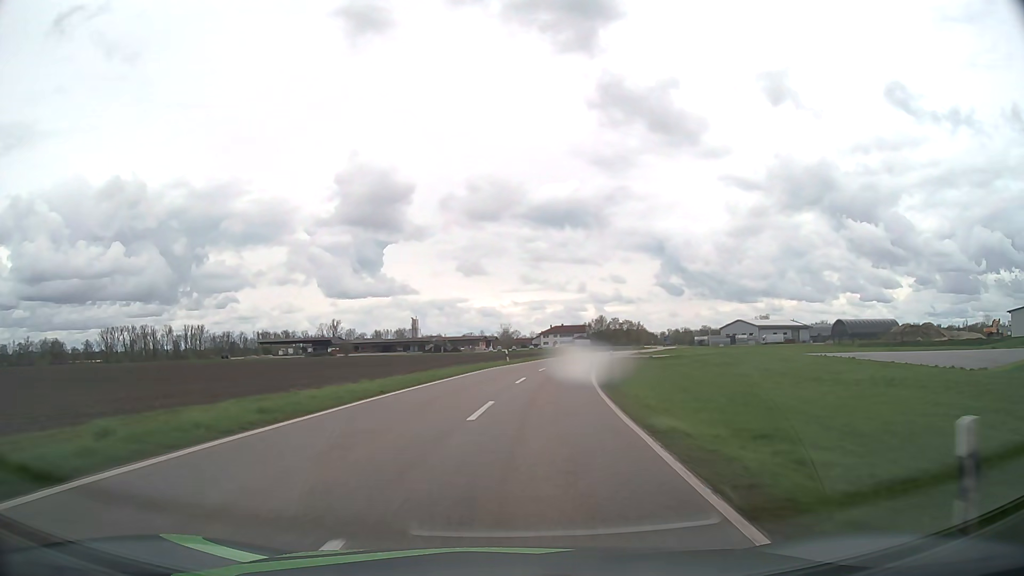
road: tertiary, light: Day
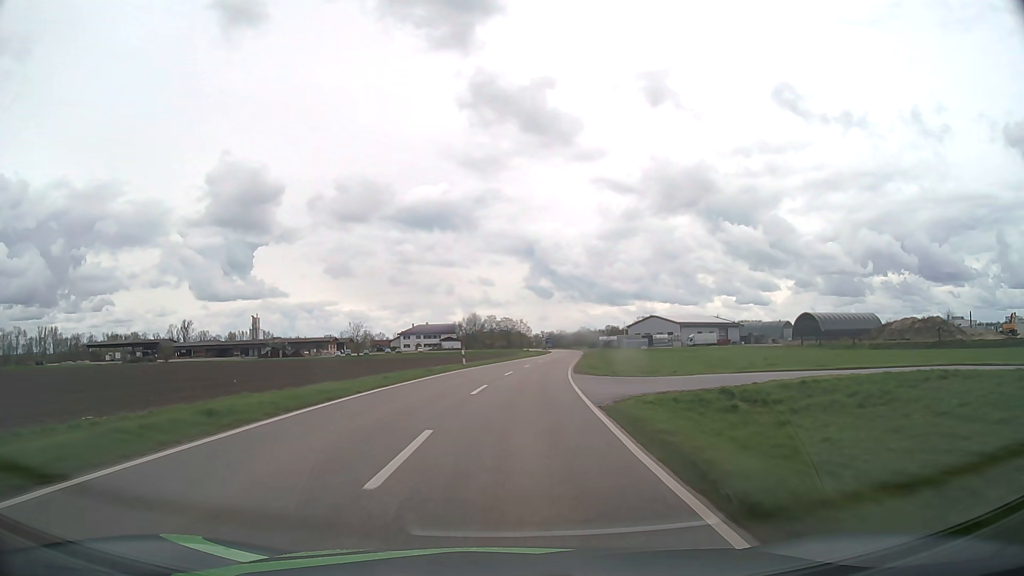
(+5.8, +54.8) m; +11°
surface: asphalt
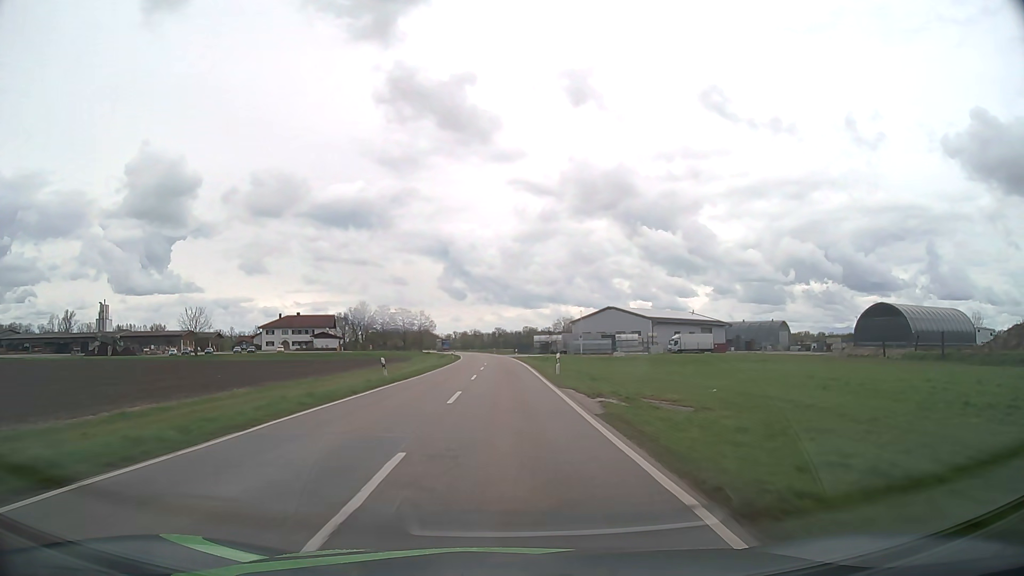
(+5.0, +62.3) m; +8°
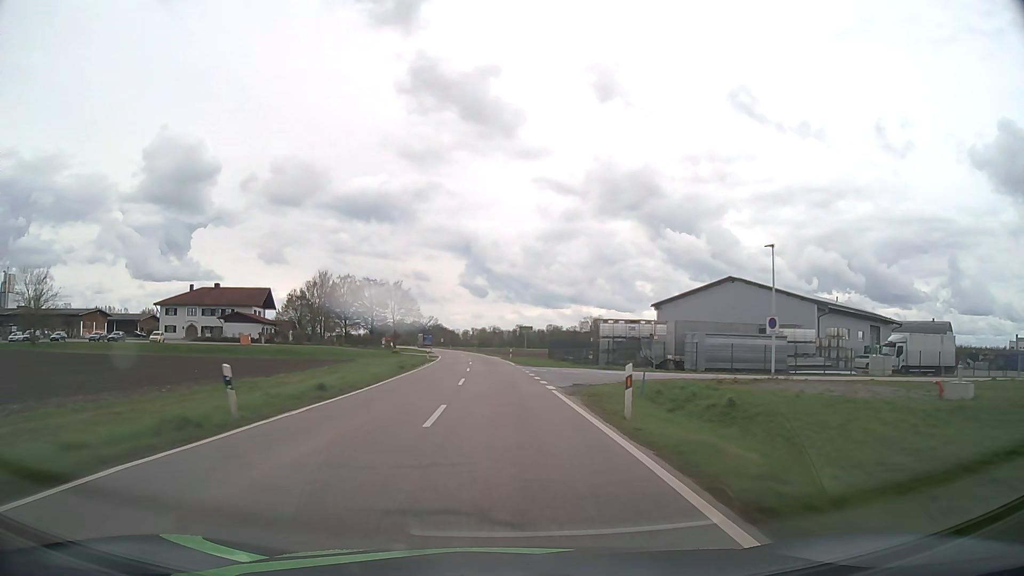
(-0.5, +66.1) m; -1°
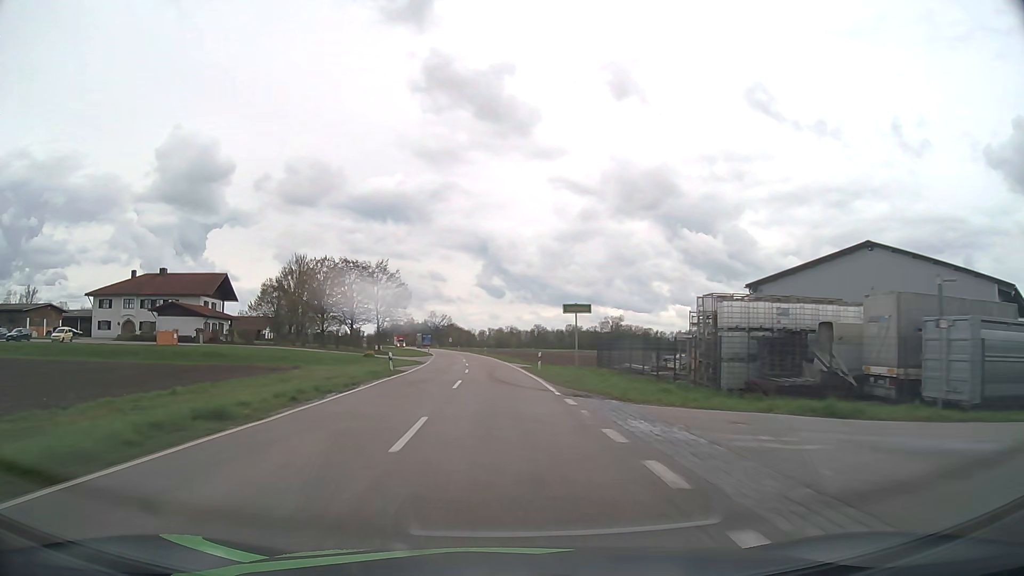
(-0.4, +26.9) m; -1°
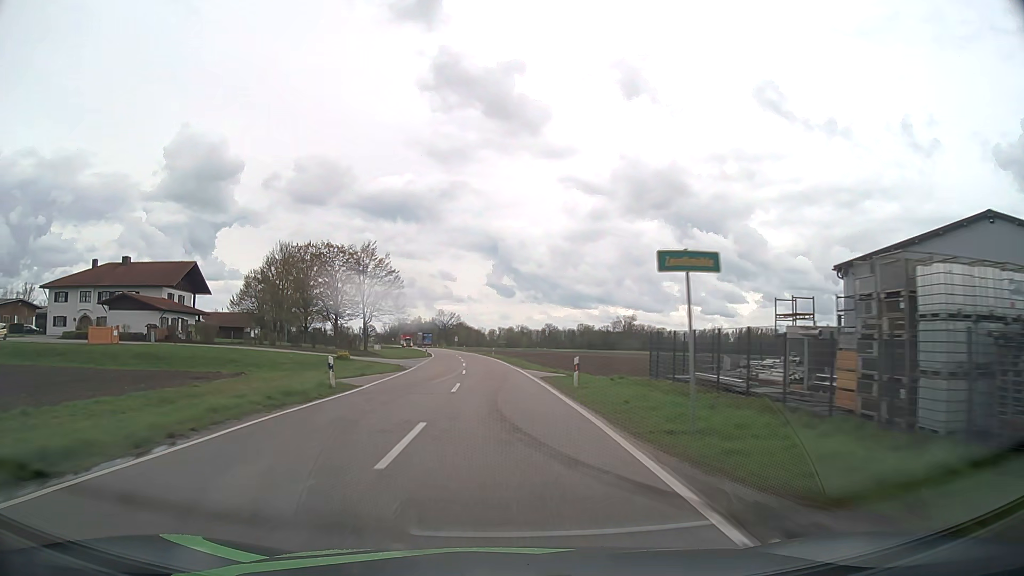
(-0.1, +13.6) m; -1°
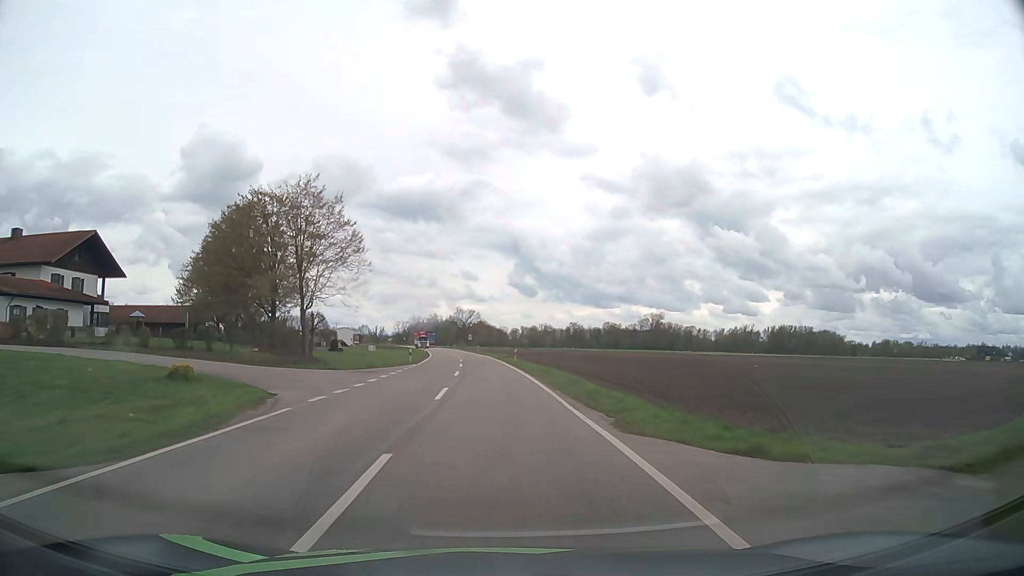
(-0.4, +27.3) m; -2°
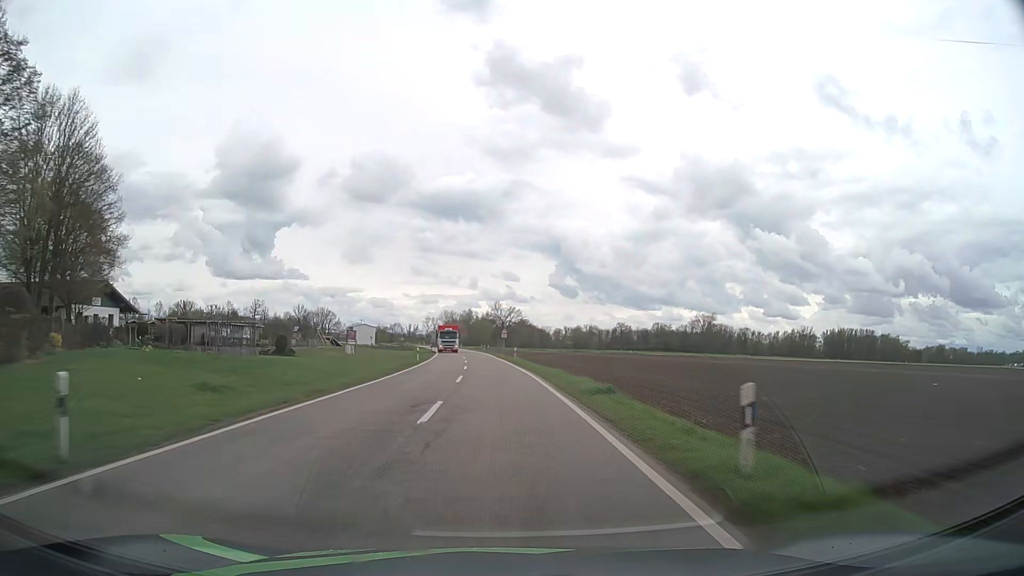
(-1.3, +41.4) m; -4°
(0, +10) (0, +20) (0, +30) (-1, +40) (-1, +50) (-2, +60) (-3, +70) (-4, +80) (-5, +90) (-6, +100) m
